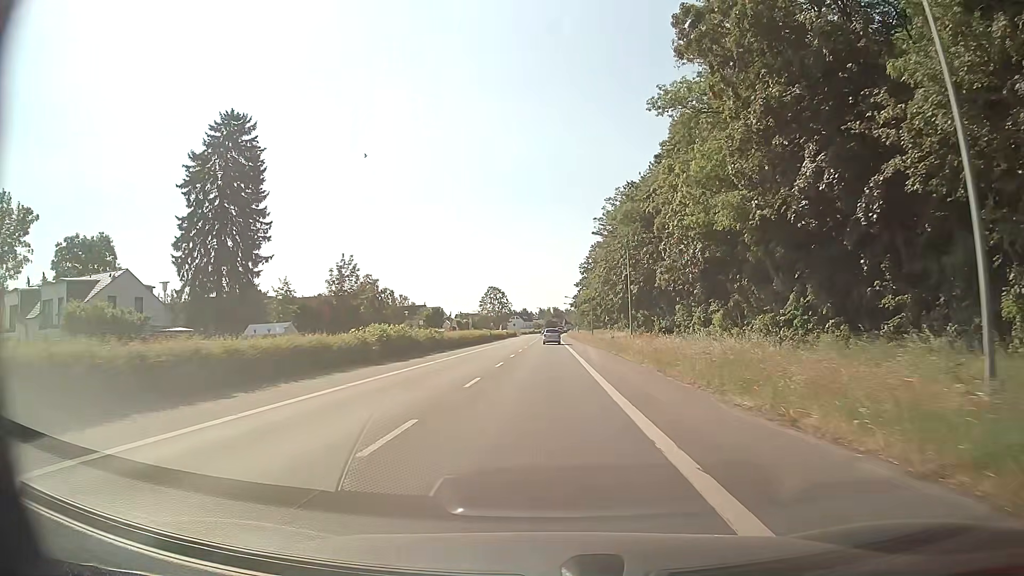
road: primary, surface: asphalt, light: Day
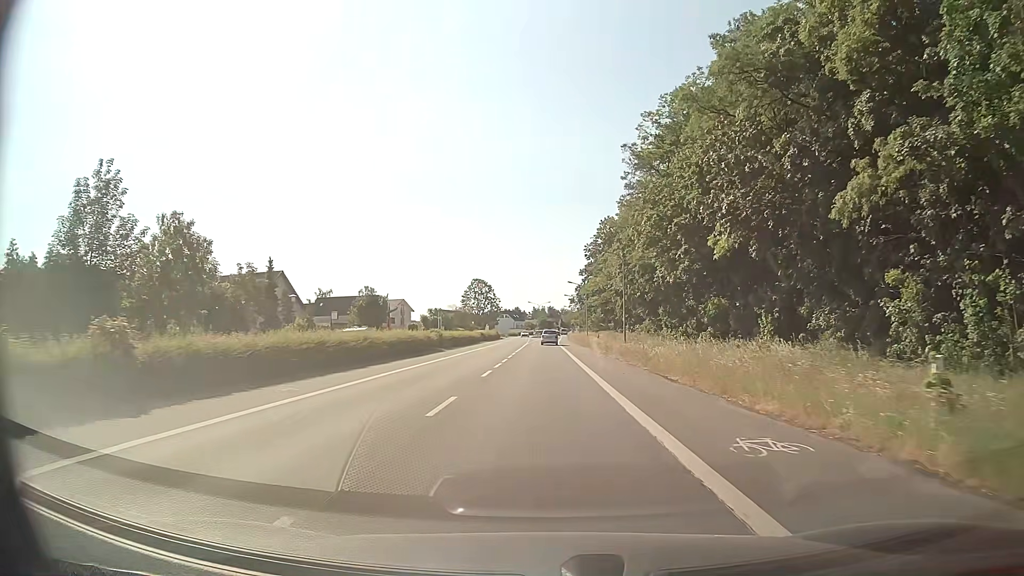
(-0.1, +41.4) m; 0°
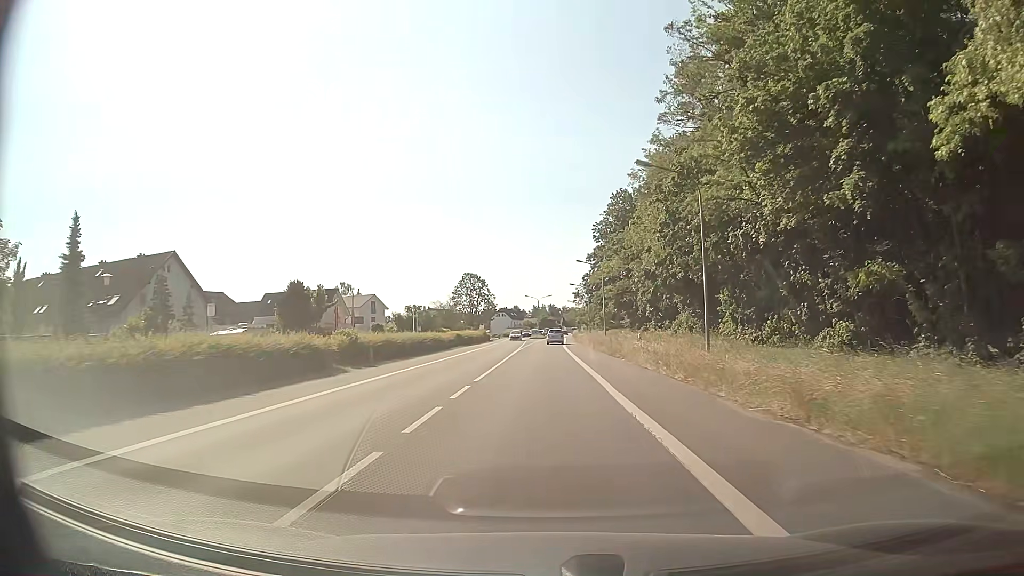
(+0.2, +24.9) m; 0°
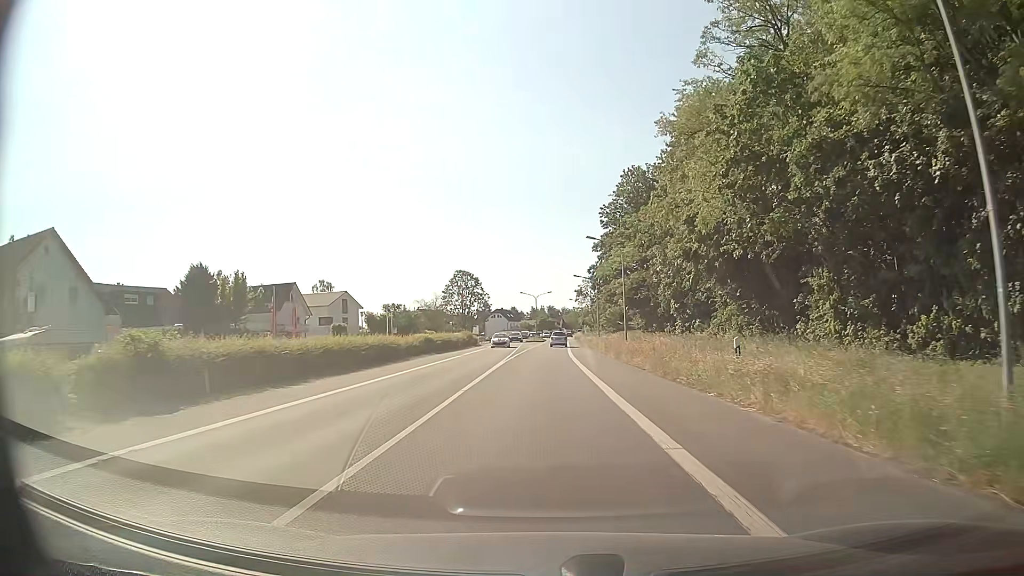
(0.0, +16.6) m; 0°
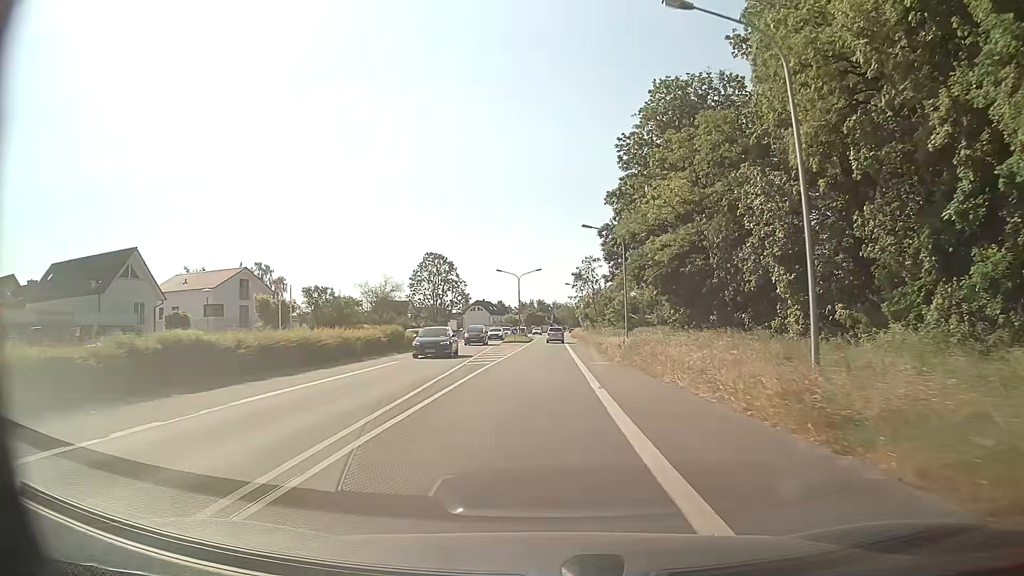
(+0.5, +32.9) m; +1°
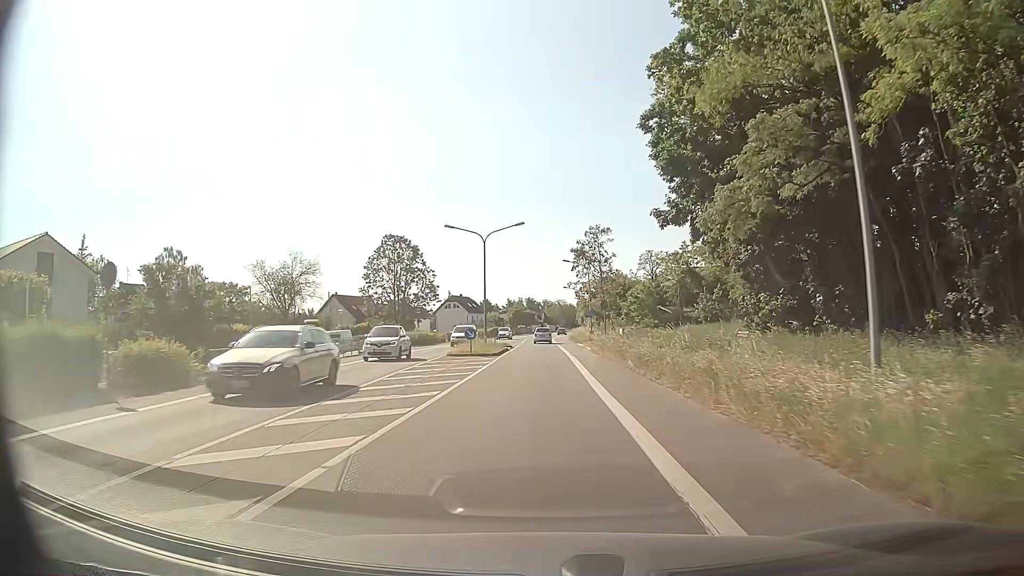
(+0.2, +31.8) m; +1°
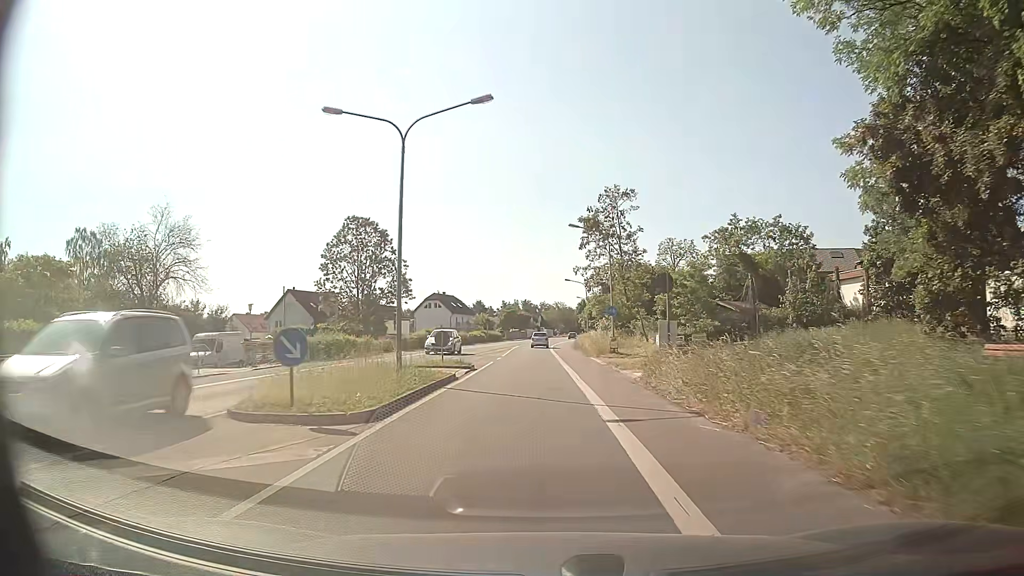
(+0.2, +23.1) m; 0°
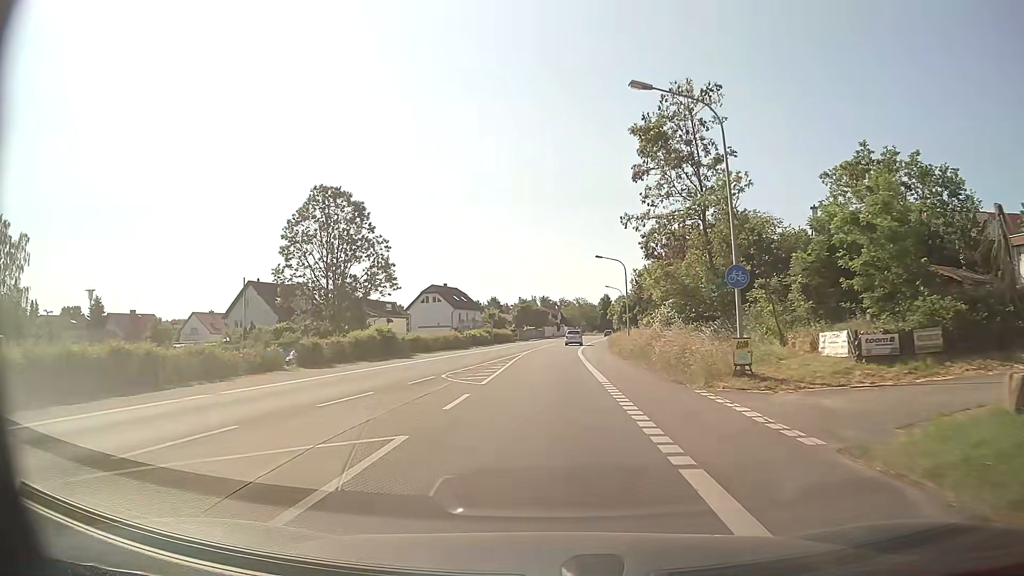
(-0.3, +22.8) m; -2°
(0, +10) (0, +20) (0, +30) (+1, +40) (+1, +50) (+2, +60) (+3, +70) (+4, +80) (+5, +90) (+6, +100) m
